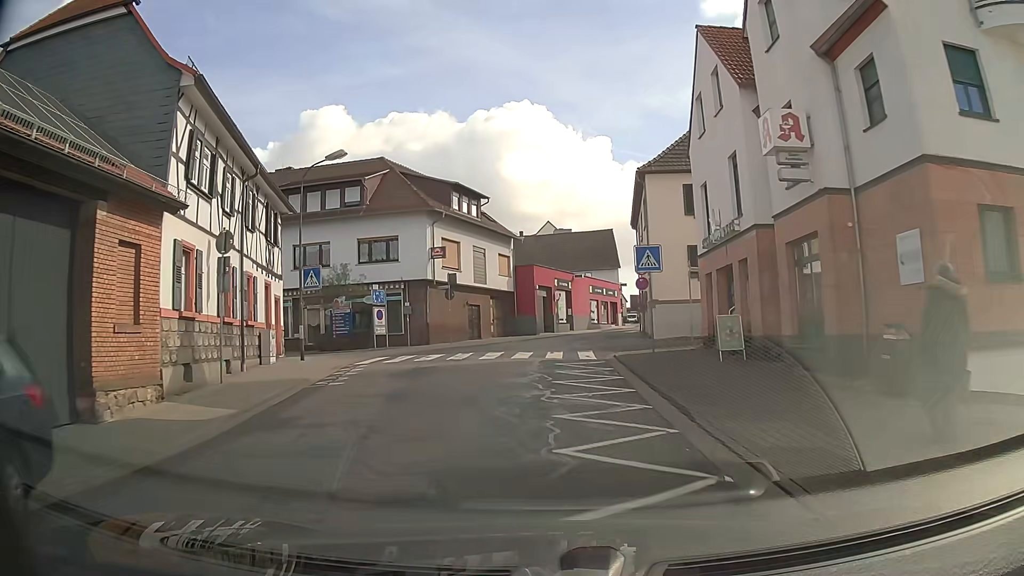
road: unclassified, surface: asphalt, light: Day
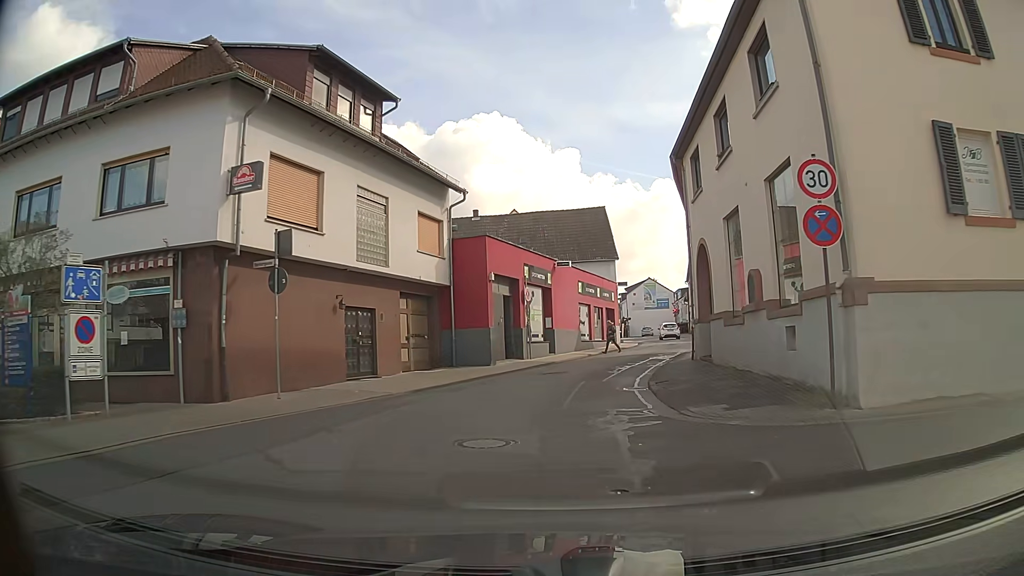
(+0.3, +21.4) m; +3°
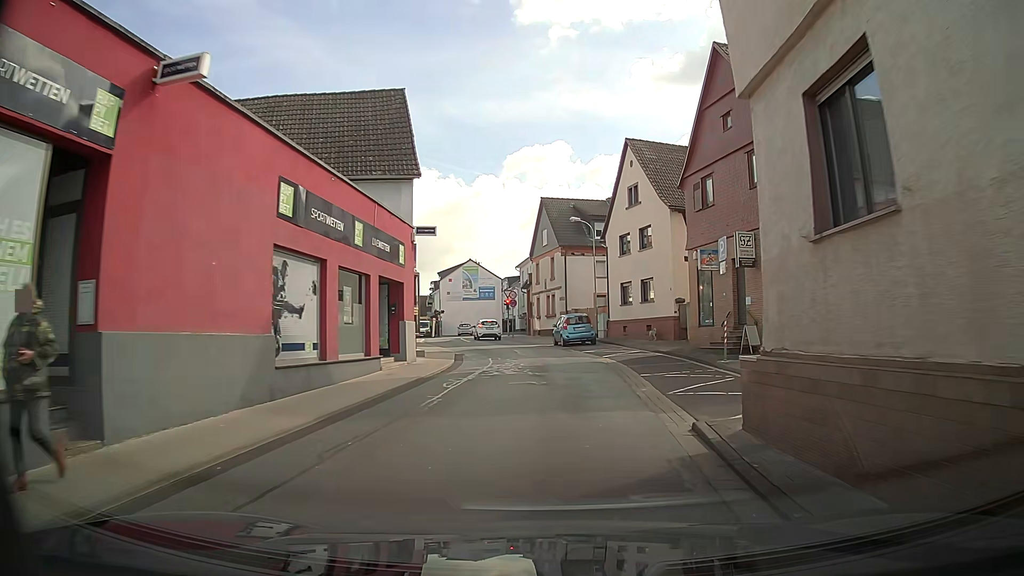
(+3.2, +25.6) m; +16°
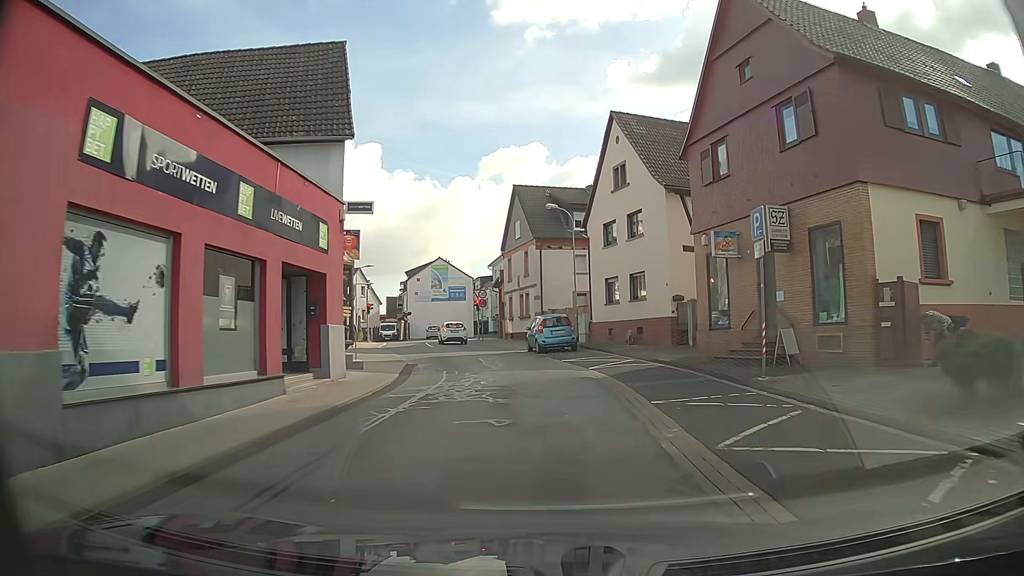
(+0.1, +5.1) m; +3°
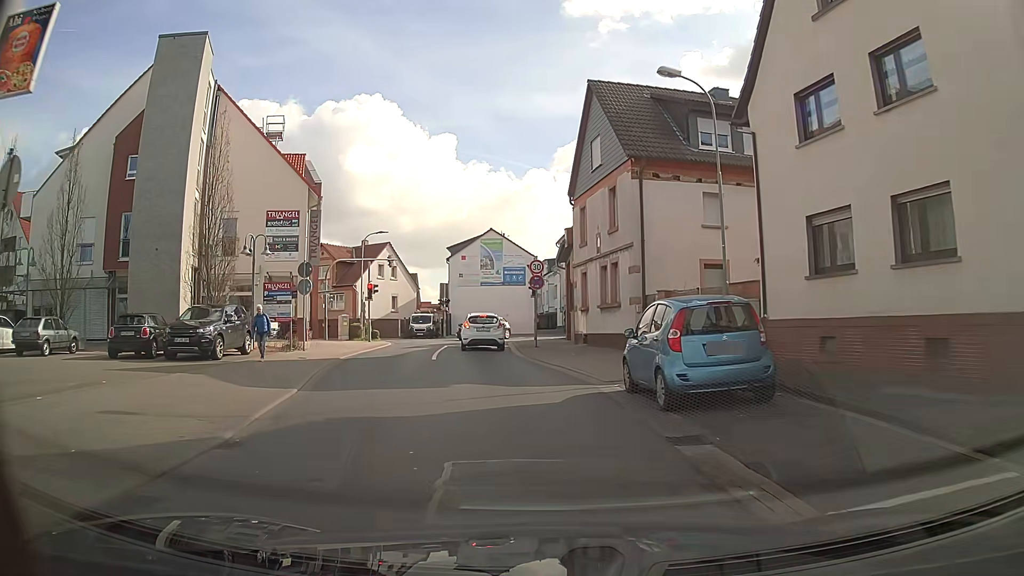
(-0.8, +18.5) m; -7°
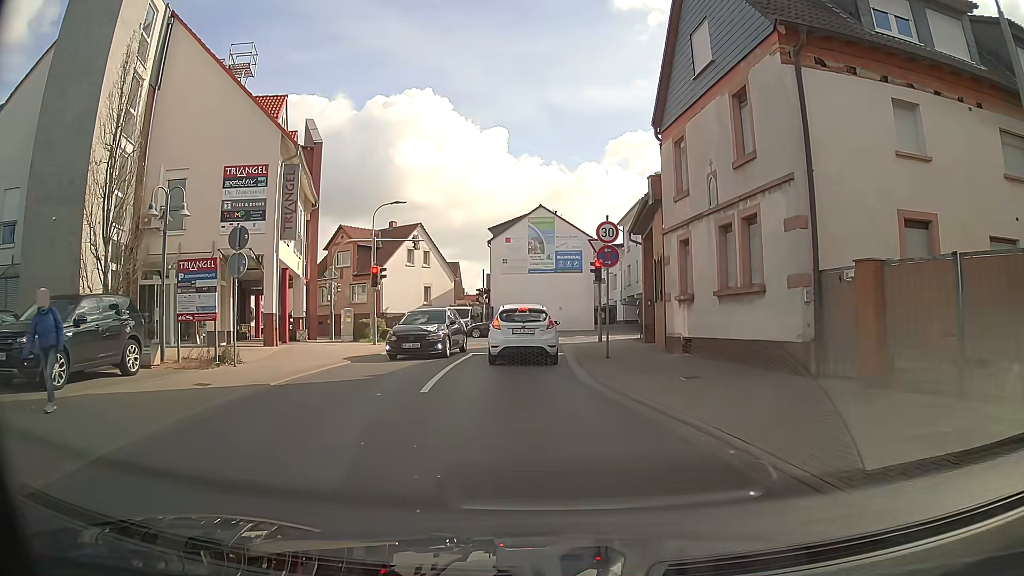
(-0.3, +9.5) m; -6°
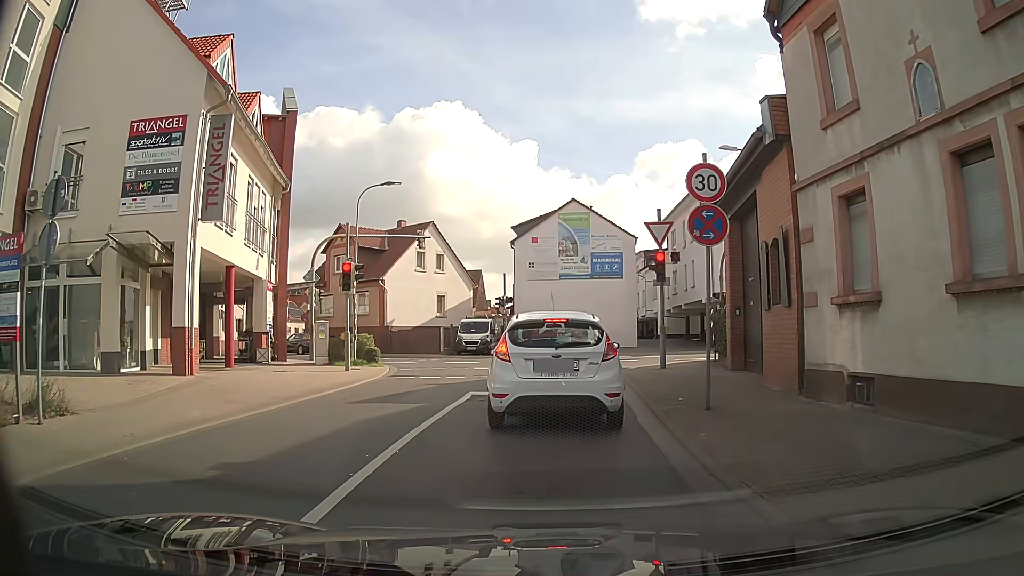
(0.0, +7.7) m; -2°
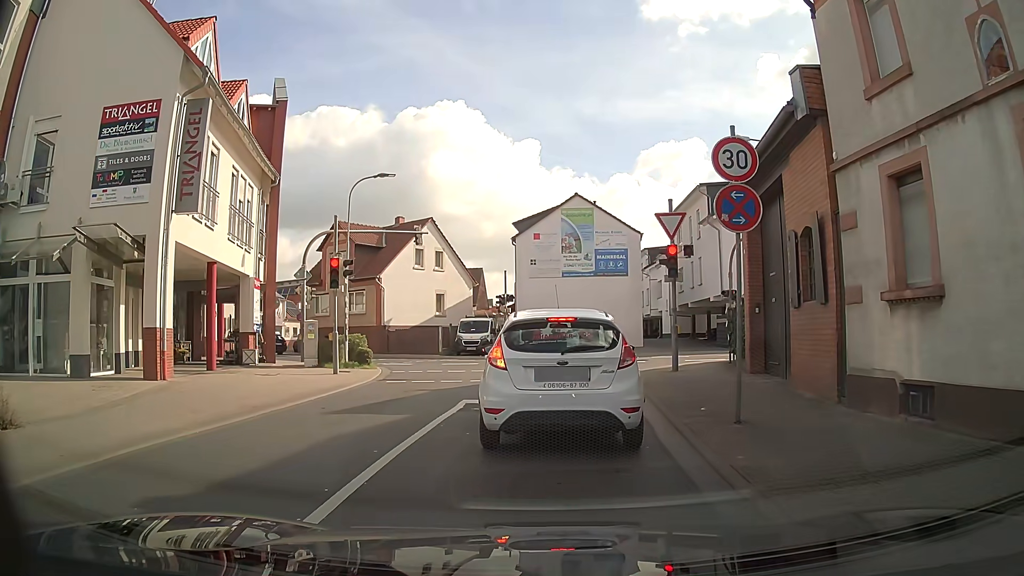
(0.0, +1.4) m; +2°
